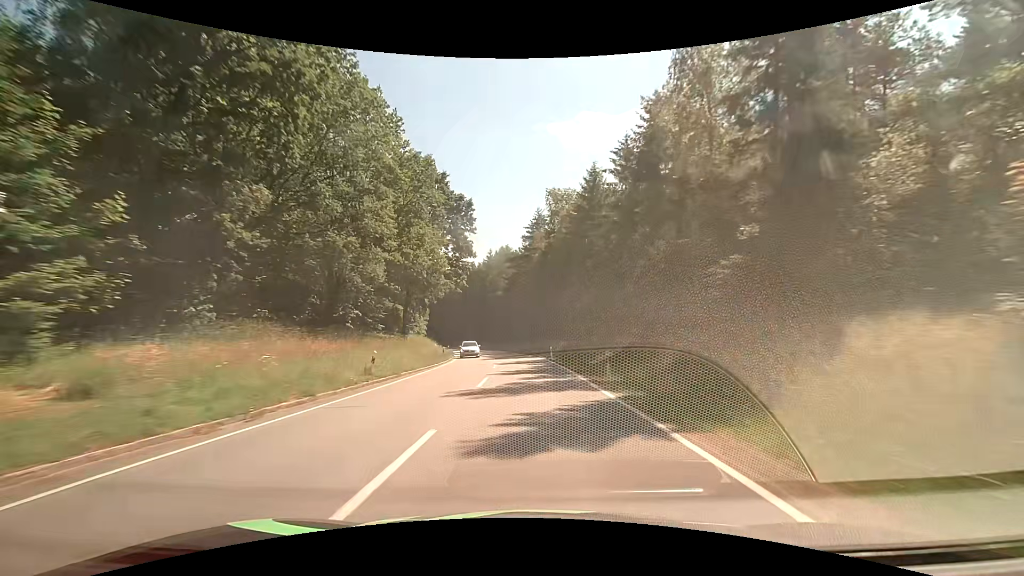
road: secondary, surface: asphalt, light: Day
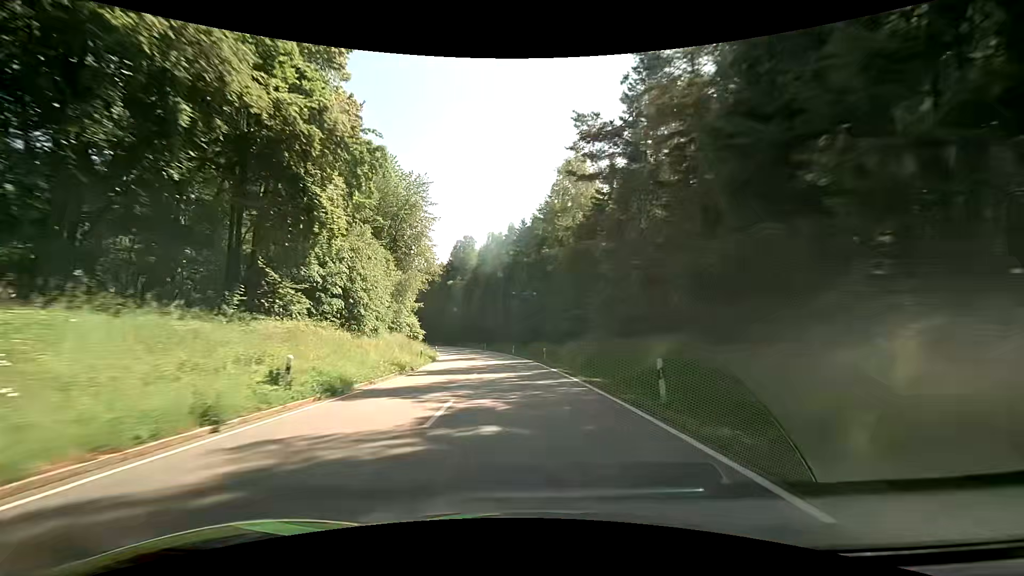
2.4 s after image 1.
(-2.6, +55.6) m; -7°
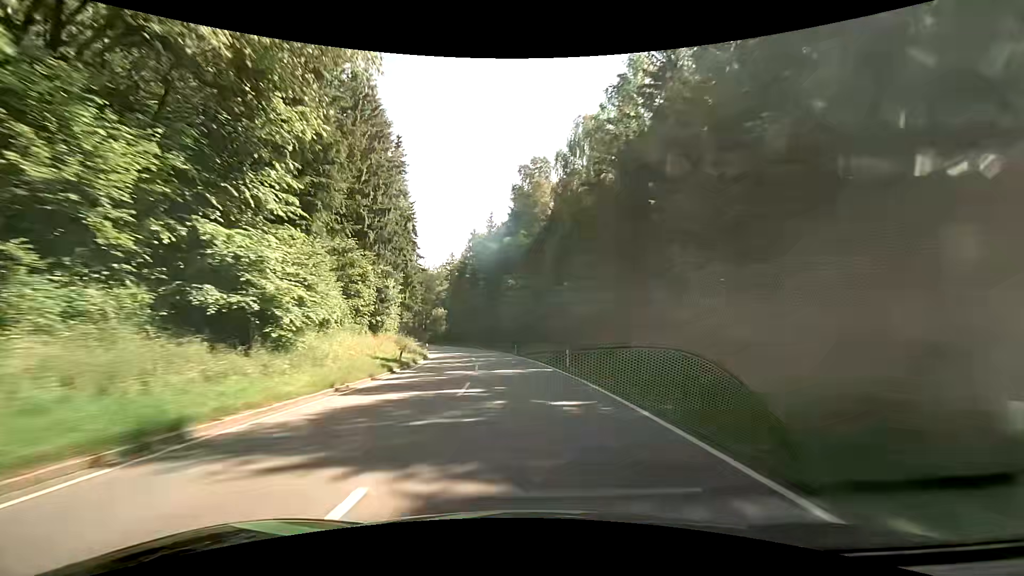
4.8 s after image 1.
(-5.0, +55.5) m; -9°
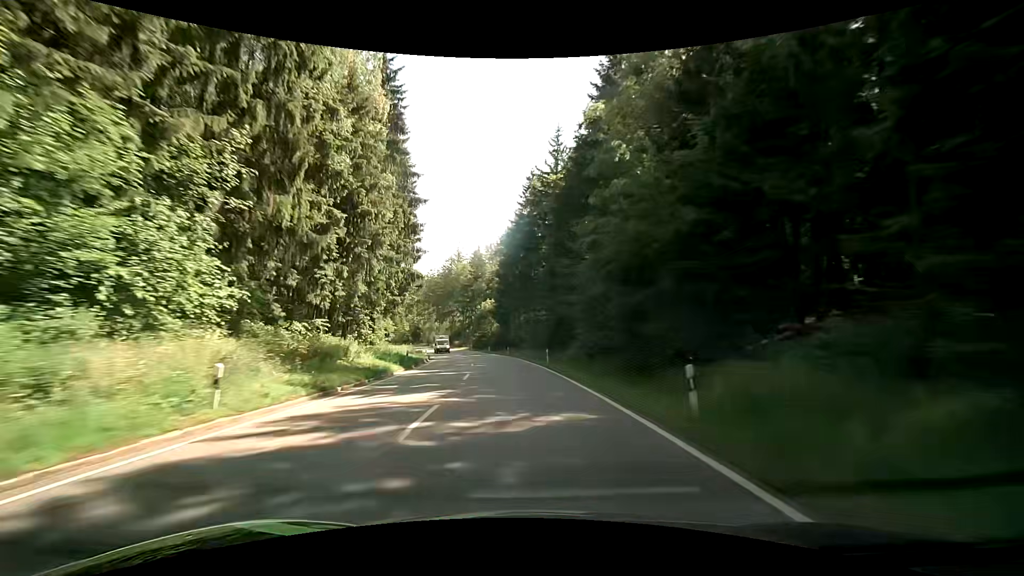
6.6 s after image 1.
(-3.0, +41.8) m; -9°
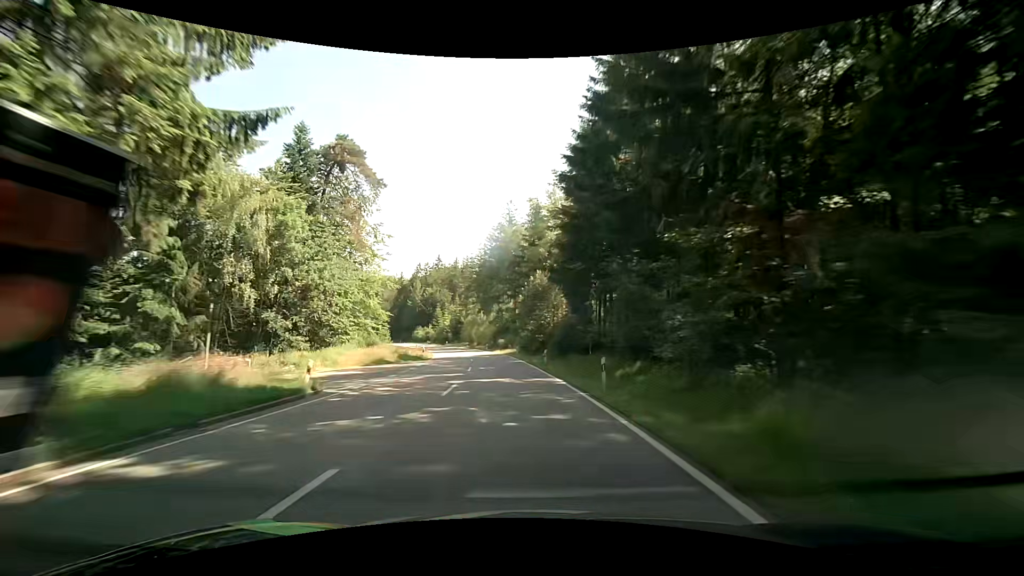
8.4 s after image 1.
(-2.5, +41.8) m; -7°
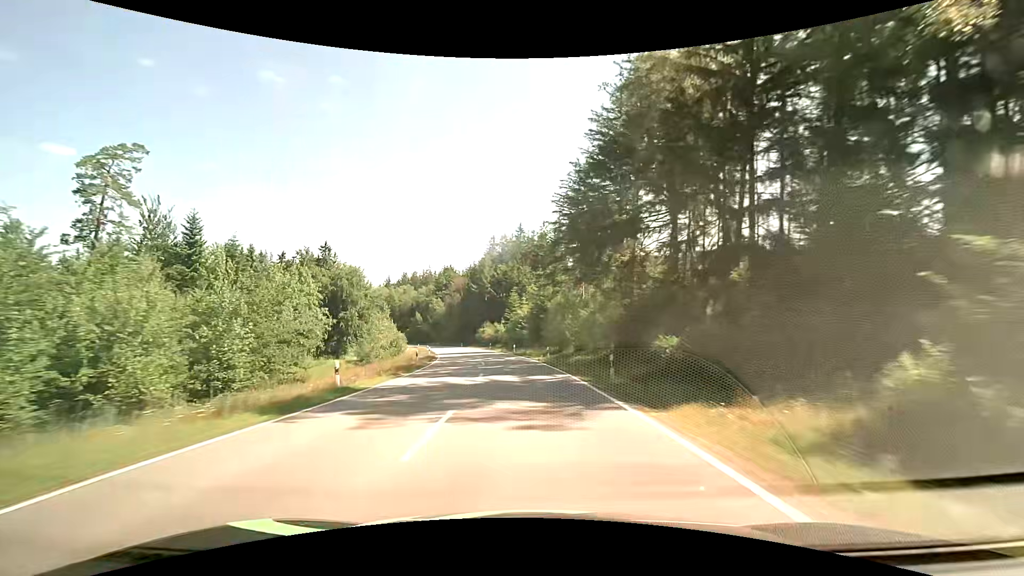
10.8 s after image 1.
(-5.9, +55.5) m; -12°
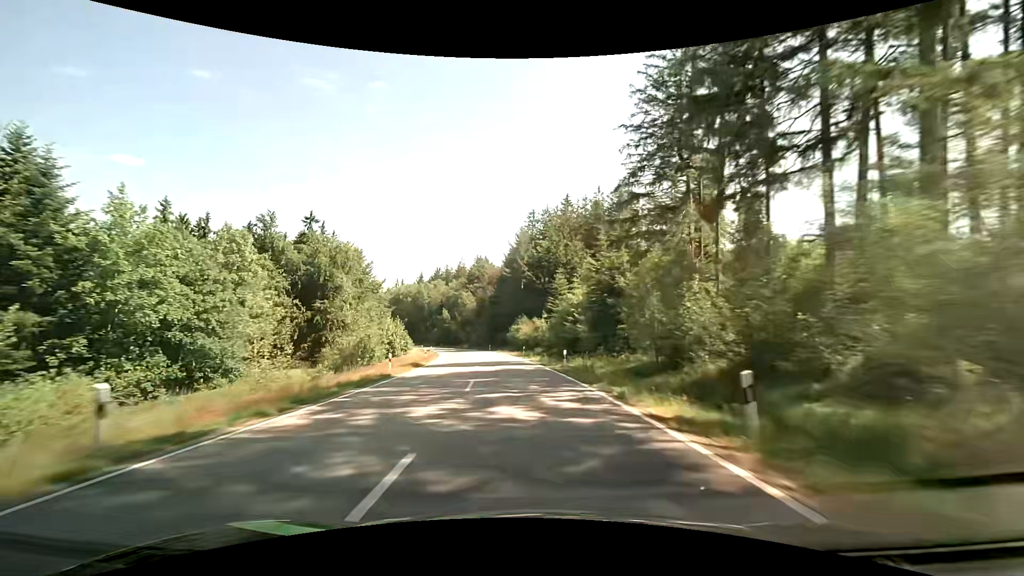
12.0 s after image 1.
(-1.4, +27.9) m; -5°
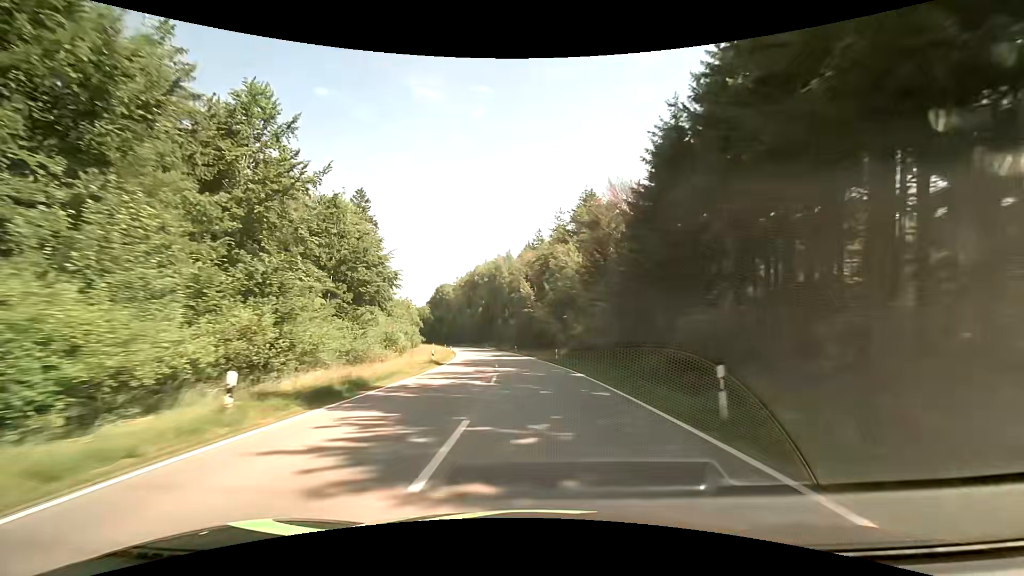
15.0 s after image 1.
(-8.0, +69.4) m; -12°
(0, +10) (0, +20) (-1, +30) (-2, +40) (-3, +50) (-4, +60) (-5, +70) (-7, +80) (-8, +89) (-11, +99) m
